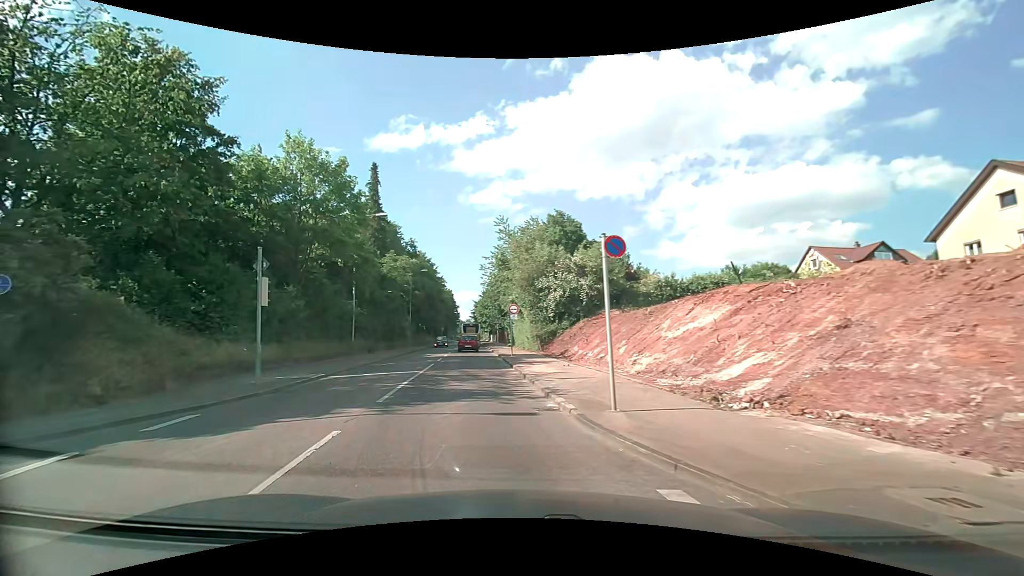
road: tertiary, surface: asphalt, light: Day
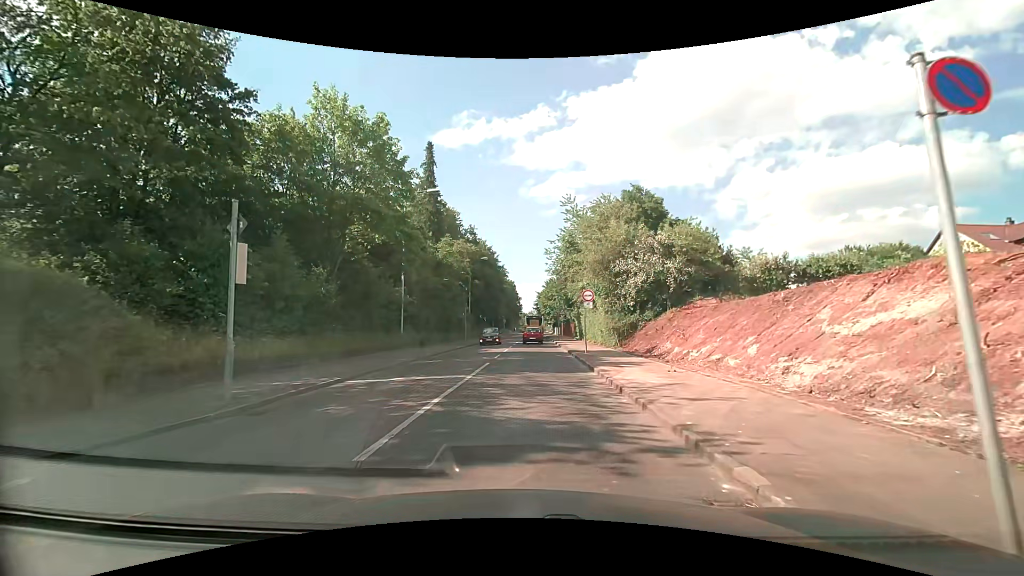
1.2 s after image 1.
(-0.6, +5.4) m; -8°
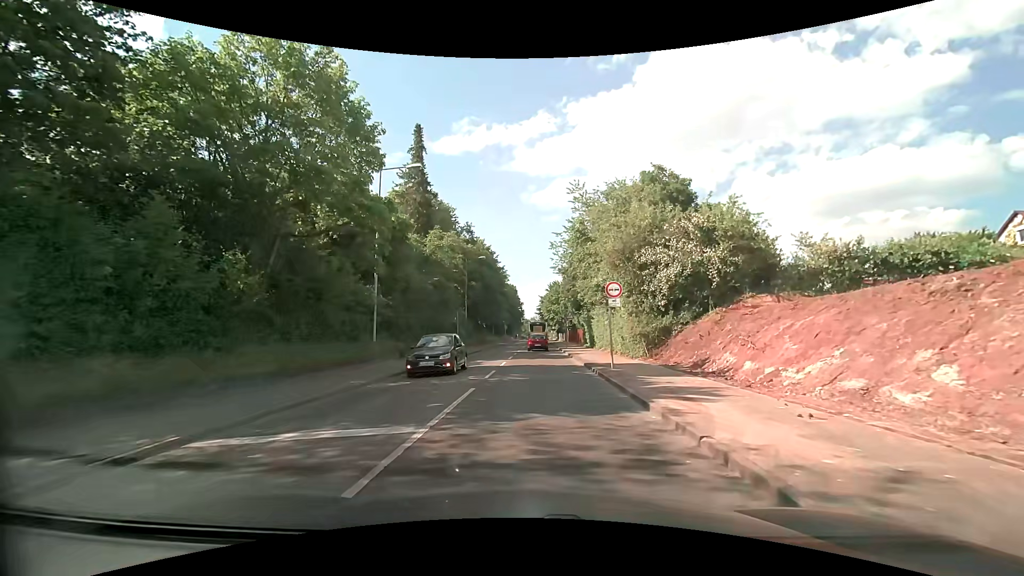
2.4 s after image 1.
(-0.1, +6.6) m; -1°
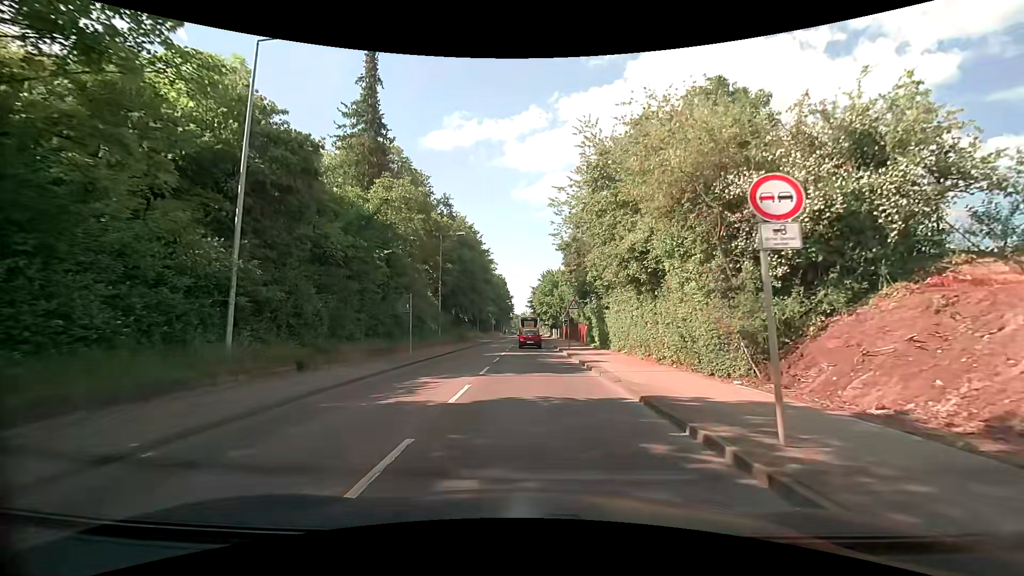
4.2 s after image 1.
(+0.1, +12.2) m; +1°
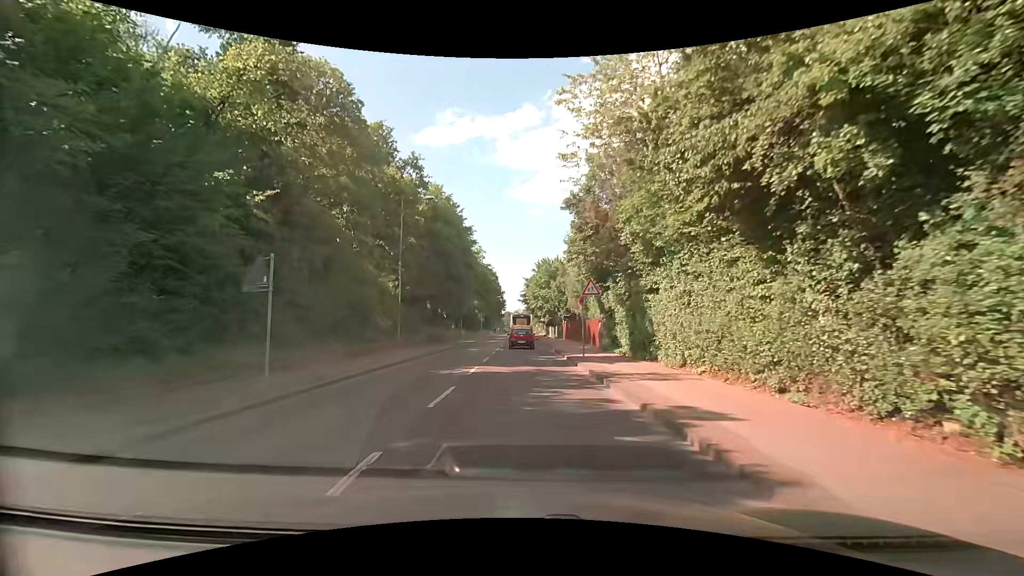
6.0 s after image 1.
(+0.1, +12.6) m; +1°
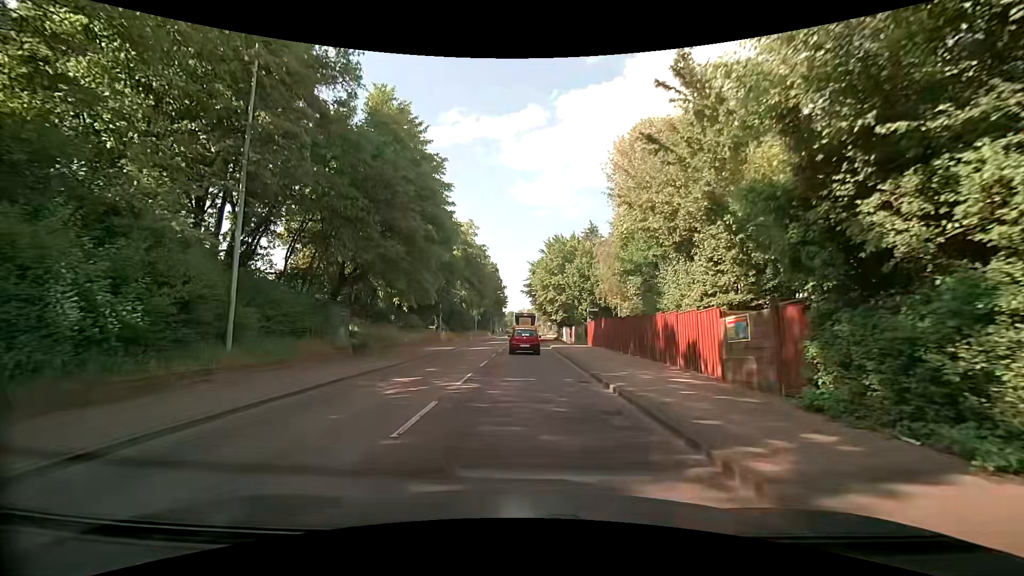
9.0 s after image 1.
(-0.1, +20.3) m; -2°
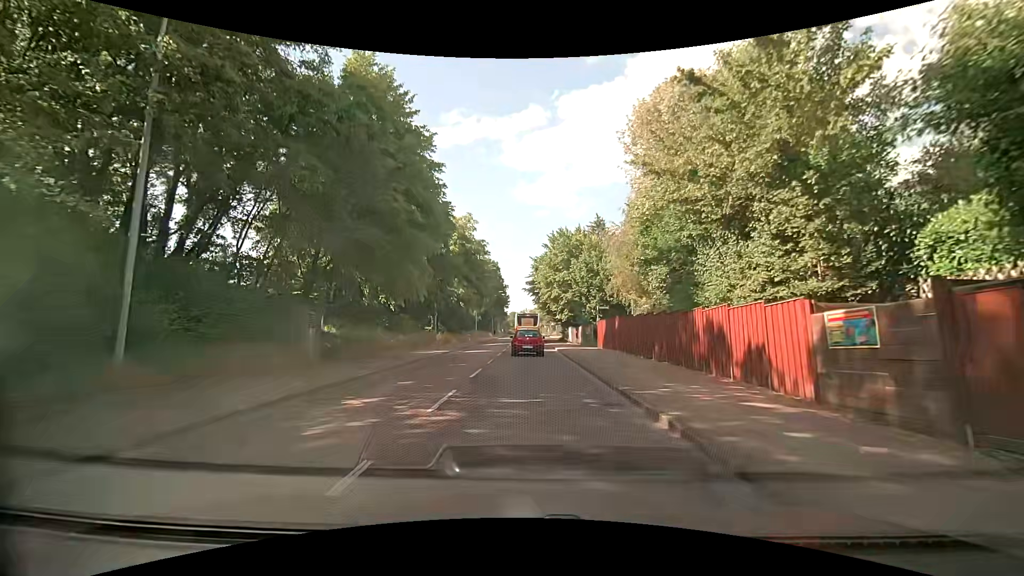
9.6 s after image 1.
(+0.1, +4.0) m; +1°
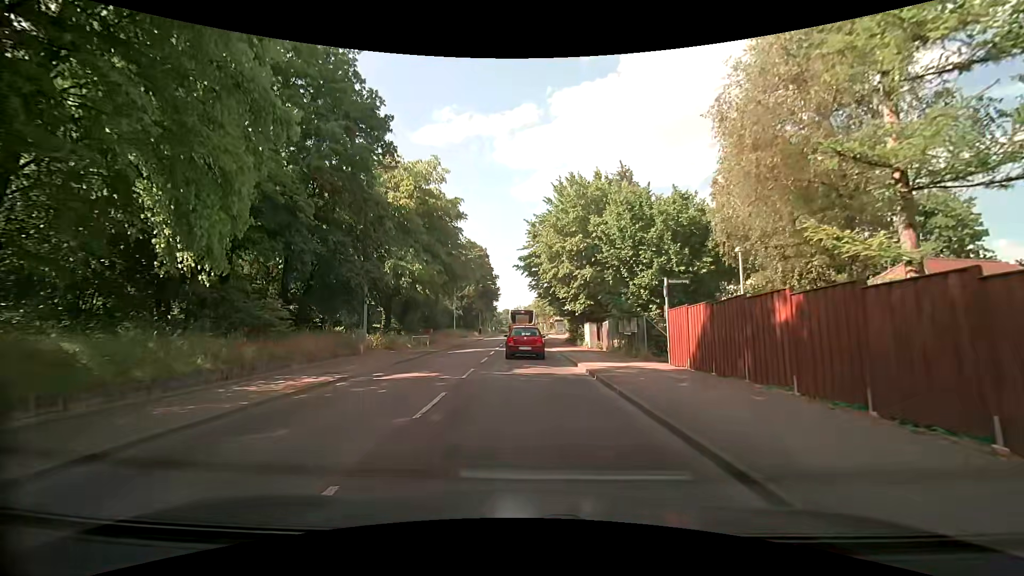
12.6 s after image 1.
(-0.1, +18.5) m; -1°
